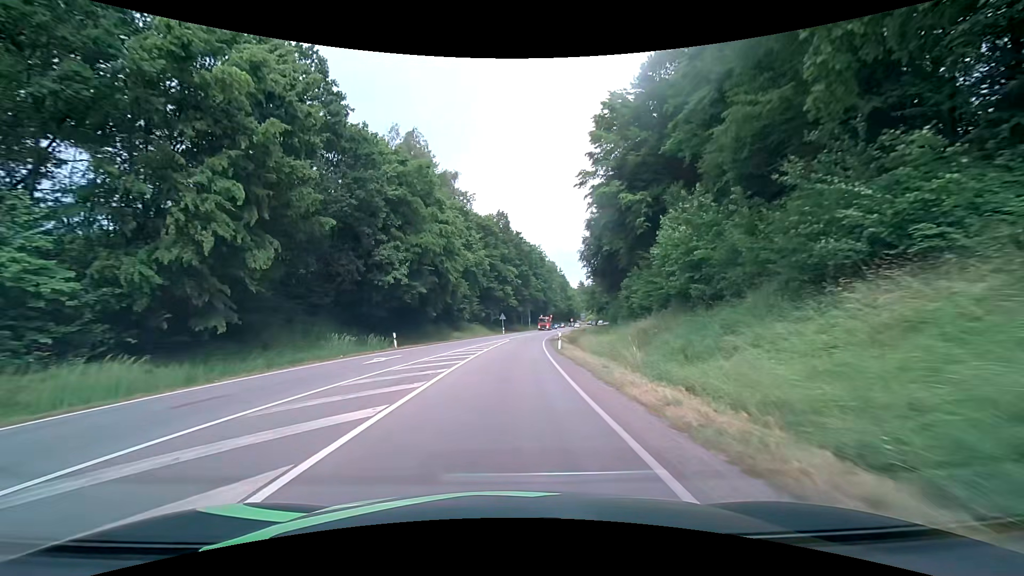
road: primary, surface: asphalt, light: Day
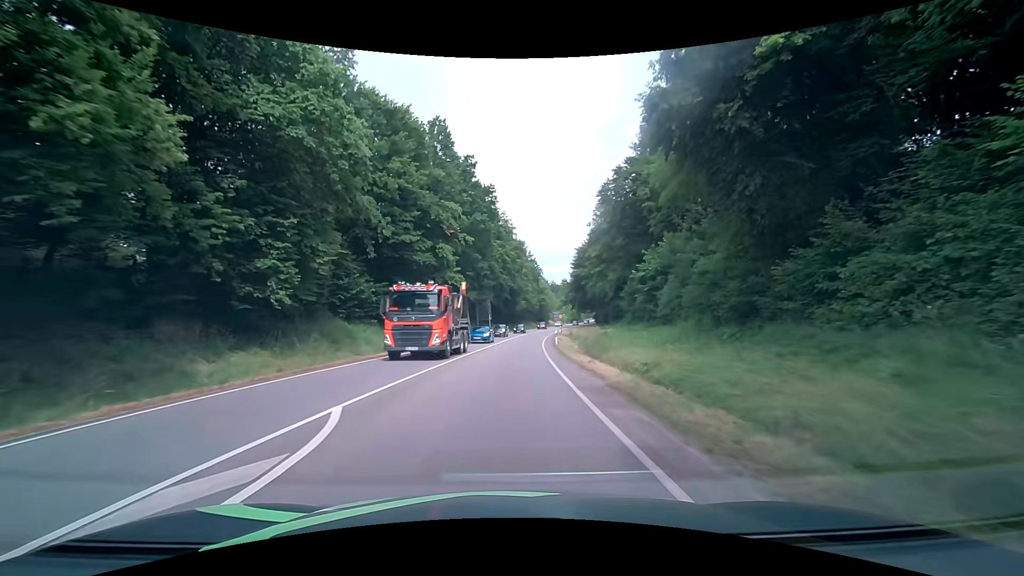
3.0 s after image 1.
(+1.5, +46.2) m; +5°
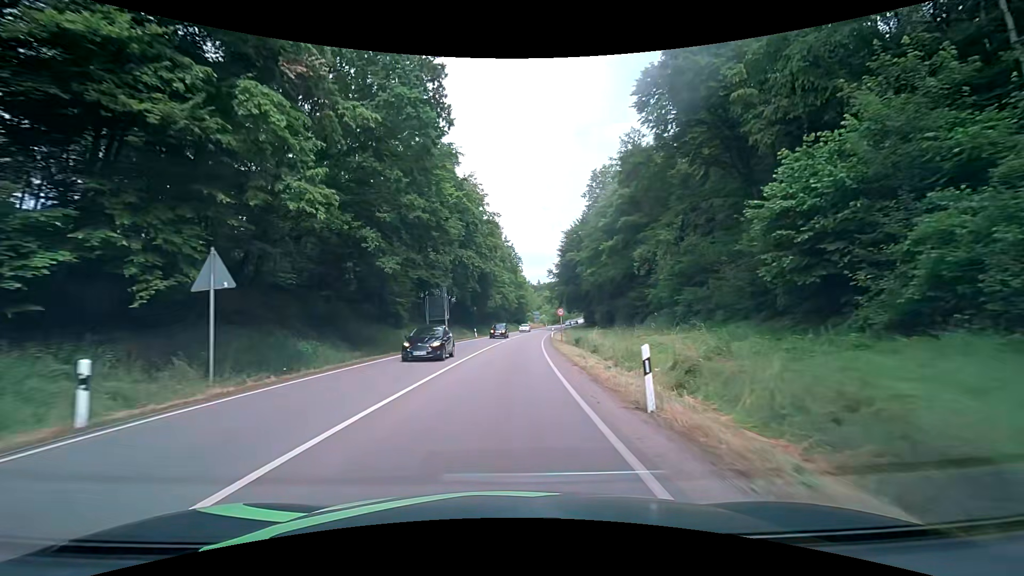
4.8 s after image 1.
(+0.3, +27.6) m; +2°
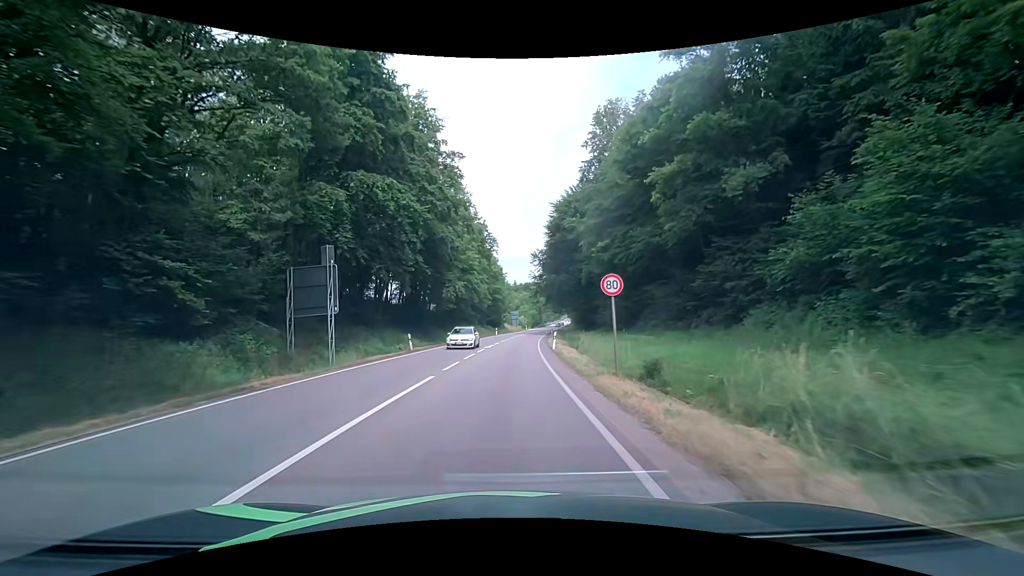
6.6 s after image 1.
(+0.6, +27.2) m; +3°
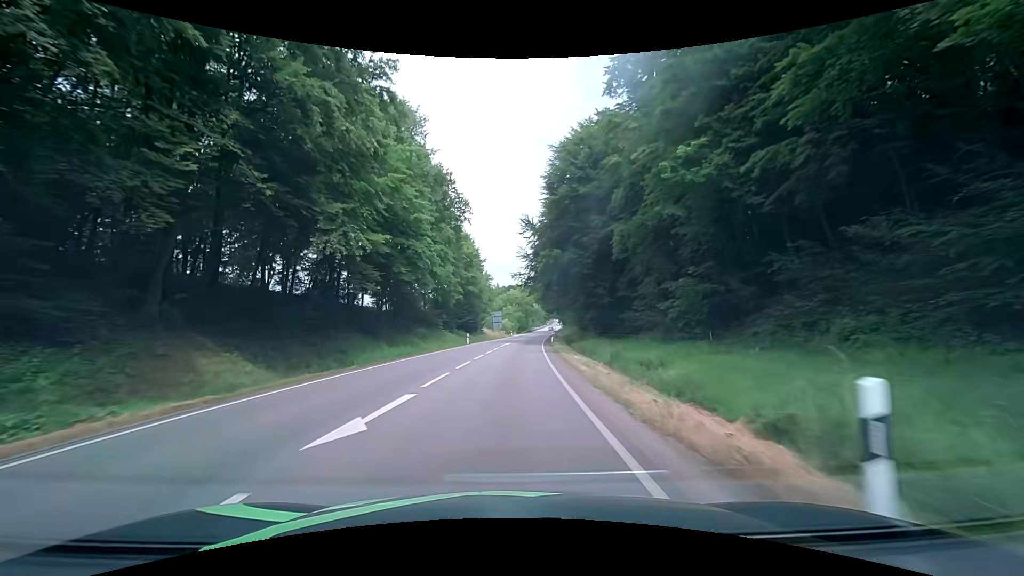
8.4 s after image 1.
(+0.6, +28.0) m; +3°
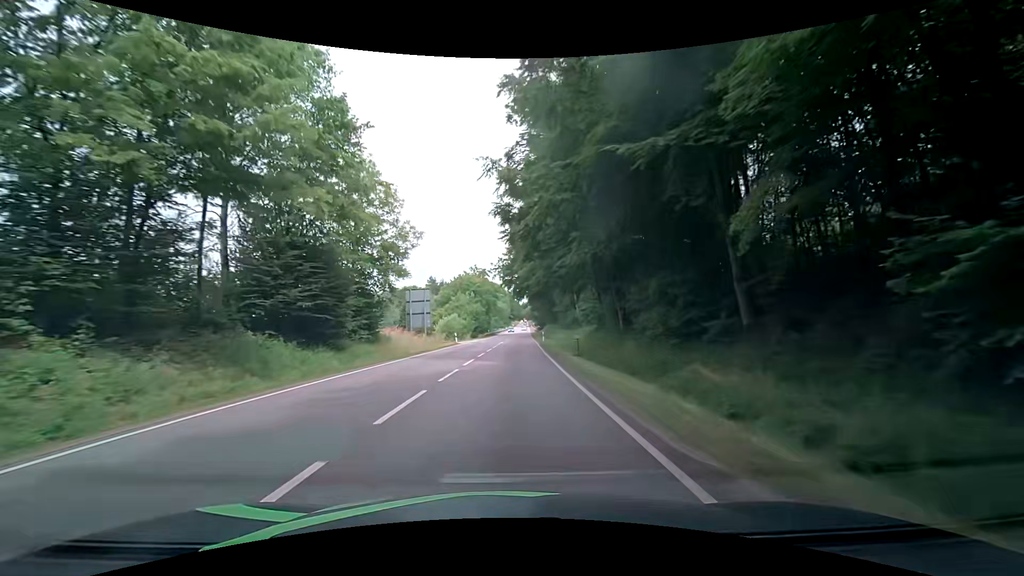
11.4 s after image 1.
(+1.4, +53.2) m; +4°
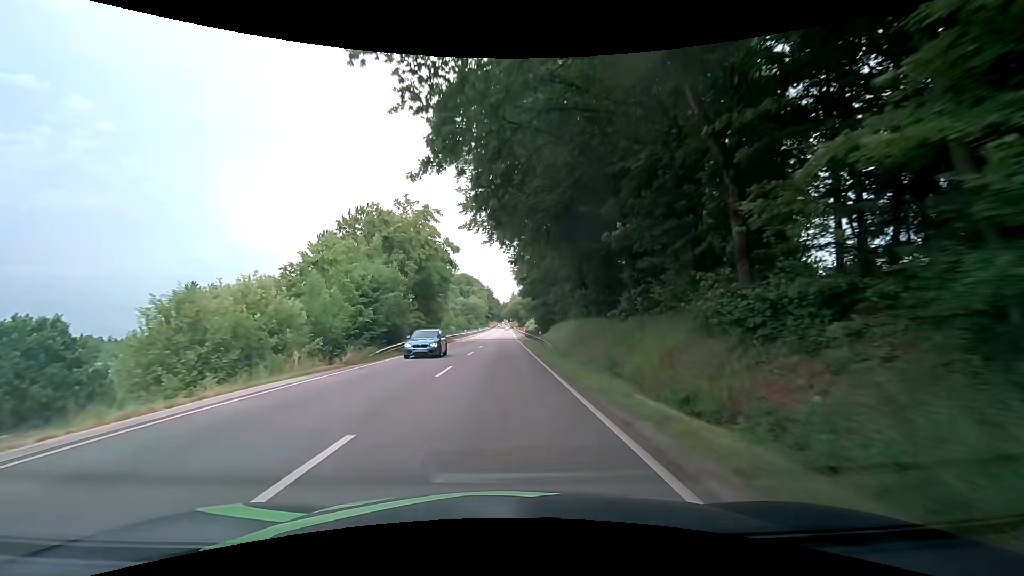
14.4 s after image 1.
(+1.6, +59.2) m; +2°
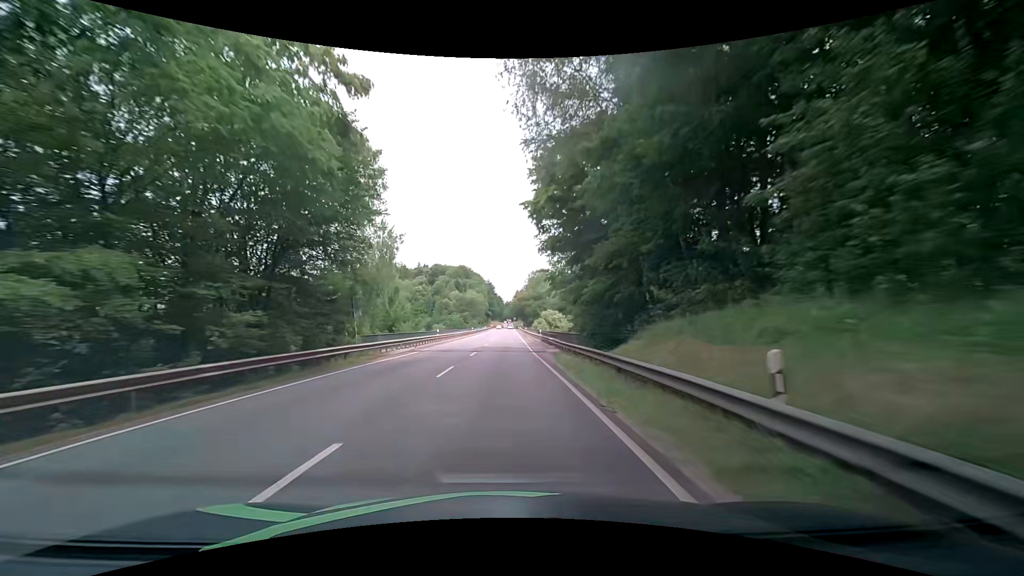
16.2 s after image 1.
(-0.2, +36.5) m; -2°
(0, +10) (+1, +20) (+1, +30) (+1, +40) (+1, +50) (+2, +60) (+2, +70) (+2, +80) (+3, +90) (+3, +100) m
